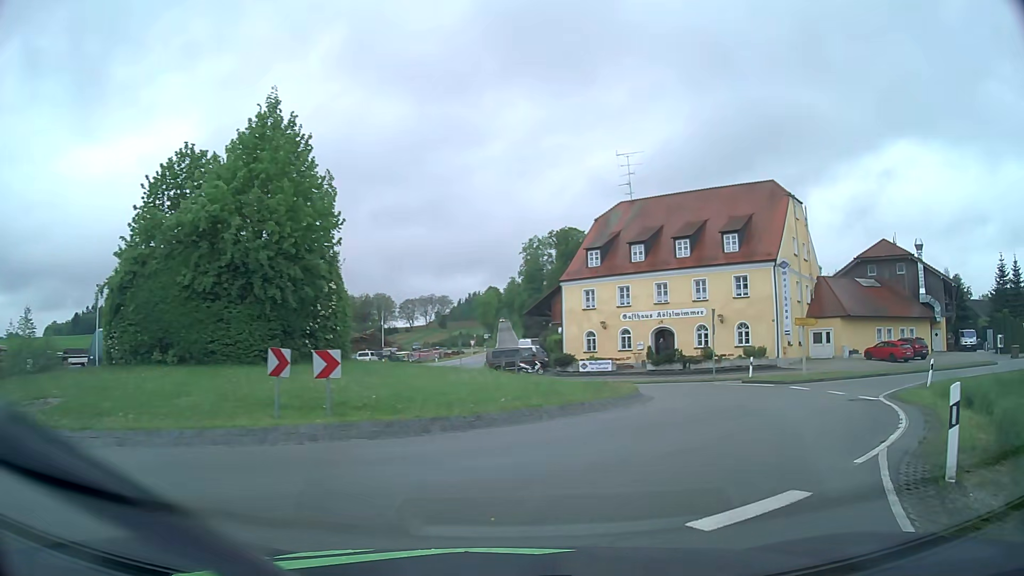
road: tertiary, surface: asphalt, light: Day
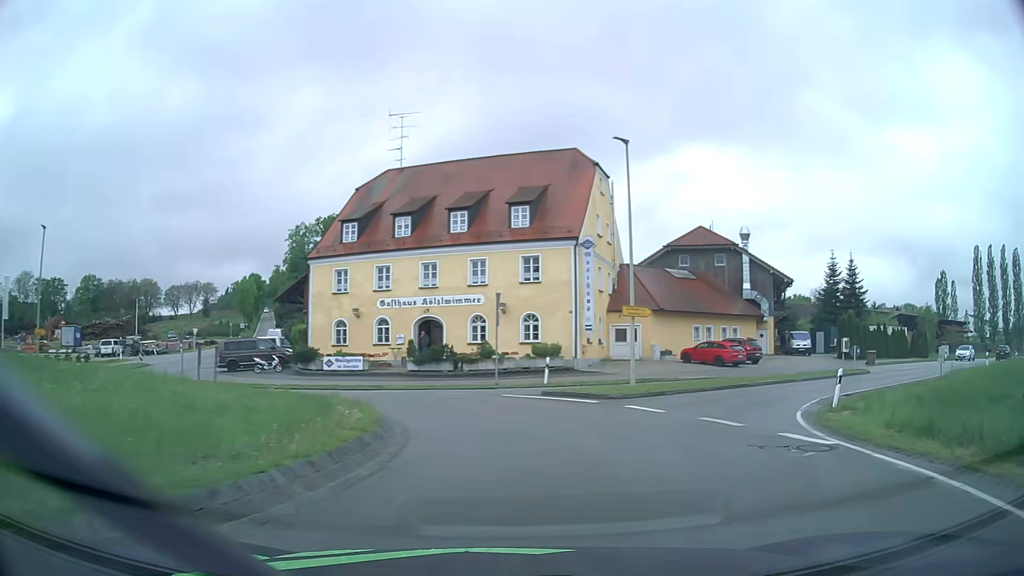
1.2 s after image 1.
(+1.3, +8.8) m; +20°
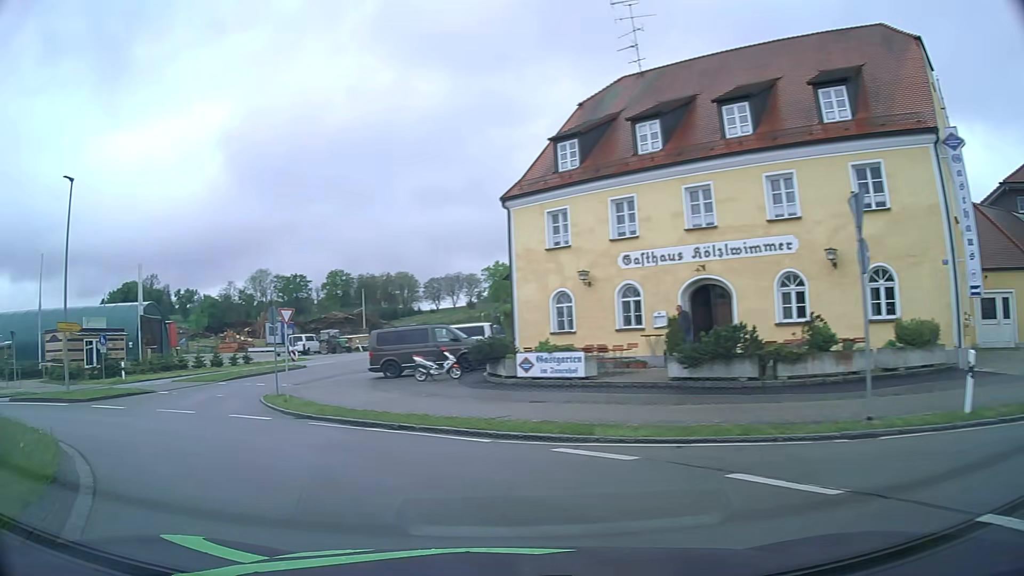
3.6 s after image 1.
(-1.2, +16.5) m; -24°
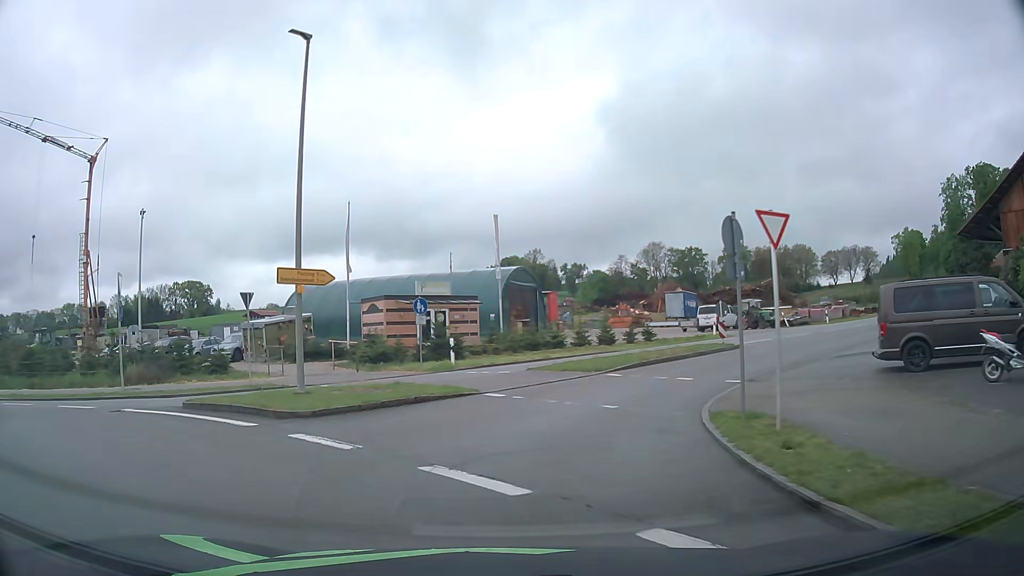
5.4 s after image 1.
(-4.3, +11.8) m; -34°
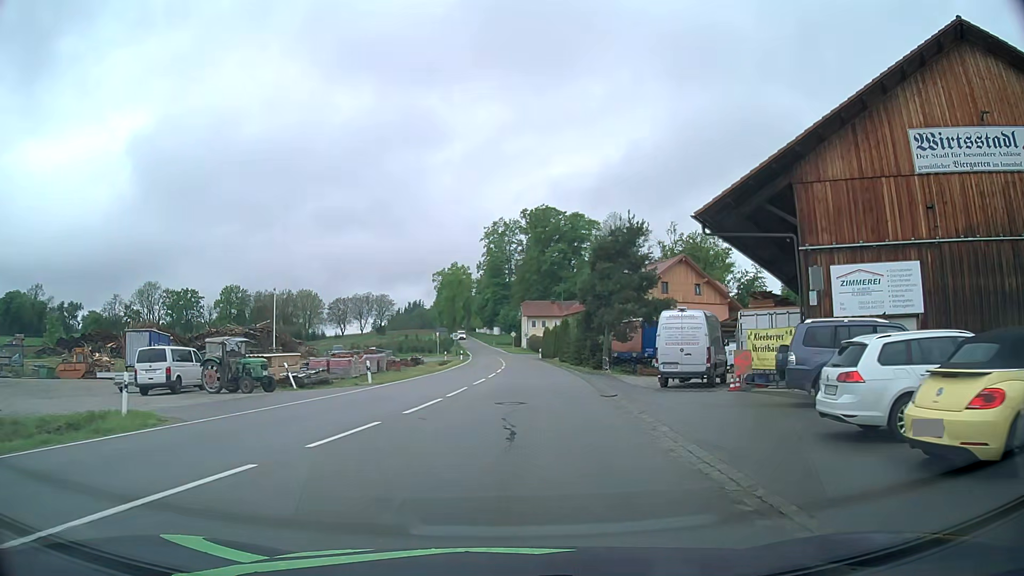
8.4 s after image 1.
(+7.8, +22.1) m; +42°
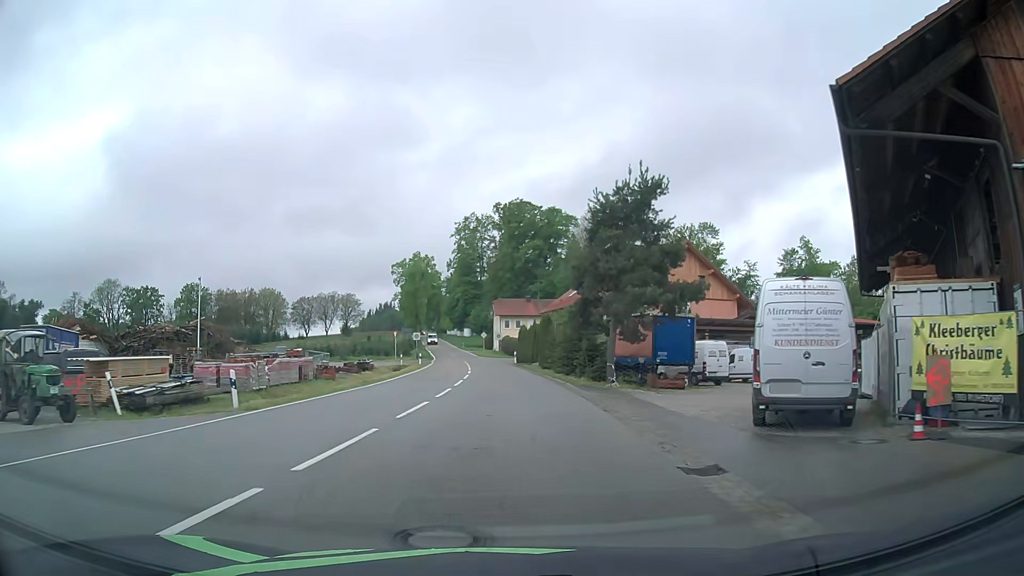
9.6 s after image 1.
(+0.3, +12.2) m; +3°
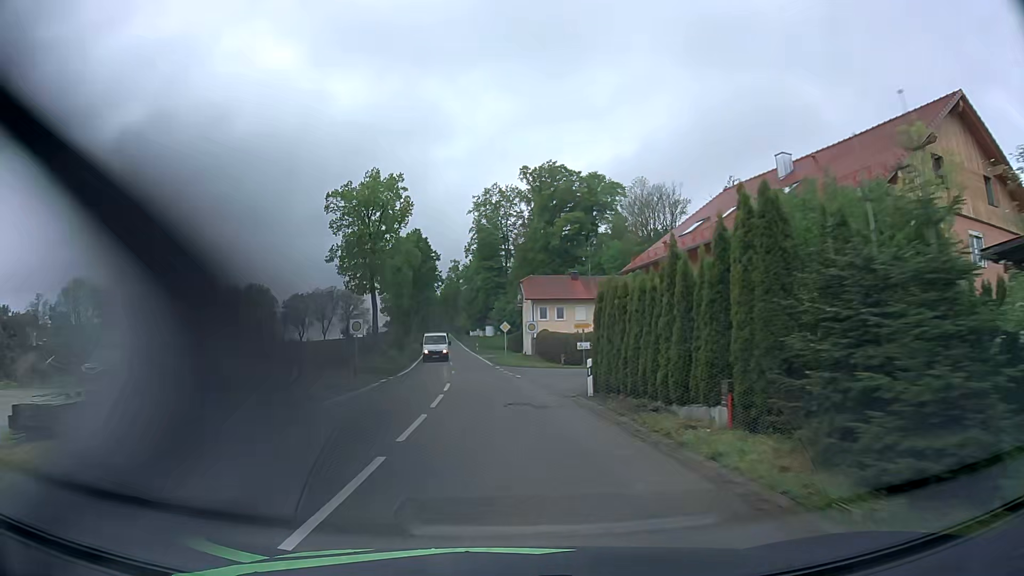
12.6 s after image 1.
(-0.8, +40.0) m; -2°
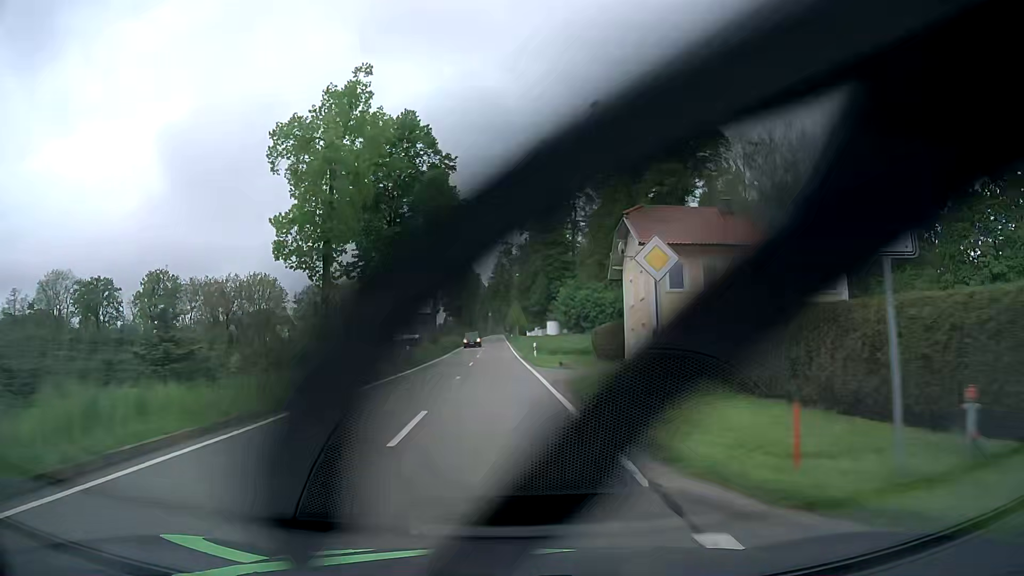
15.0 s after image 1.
(-1.7, +39.7) m; -5°
(0, +10) (0, +20) (0, +30) (-1, +40) (-1, +50) (-1, +60) (-1, +70) (-1, +80) (-1, +90) (-2, +100) m
